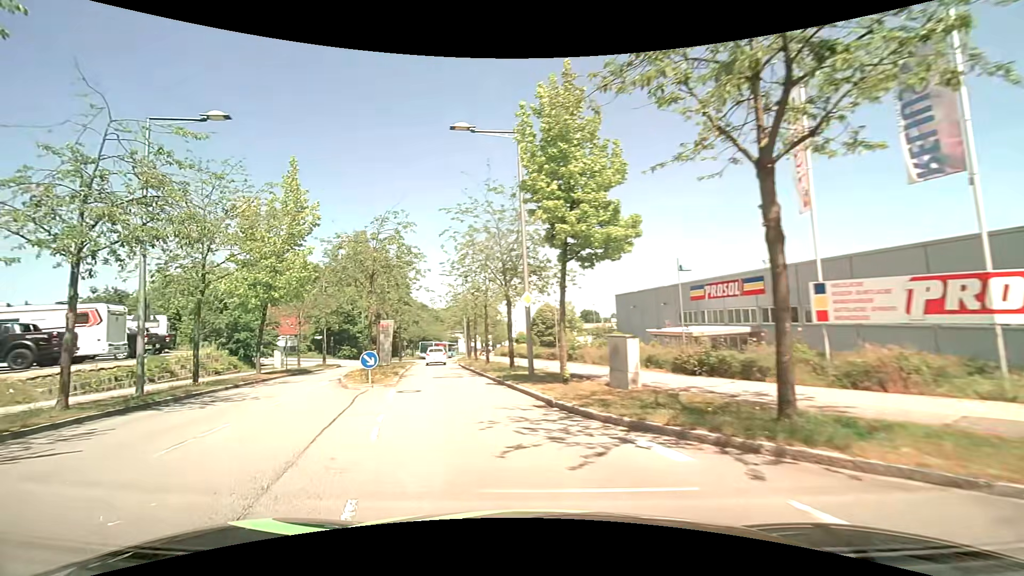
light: Day
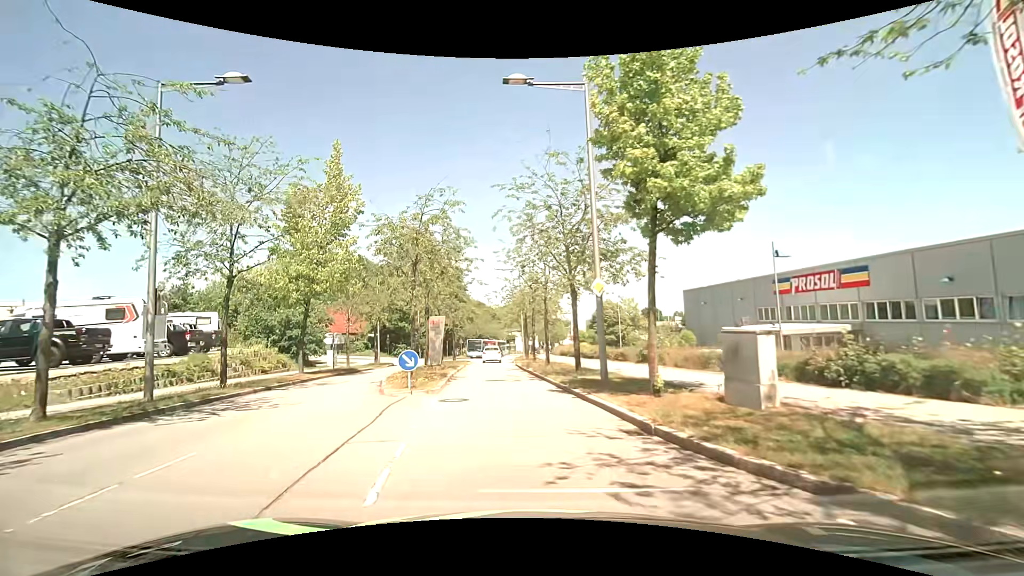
(-0.2, +3.2) m; -8°
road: residential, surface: asphalt
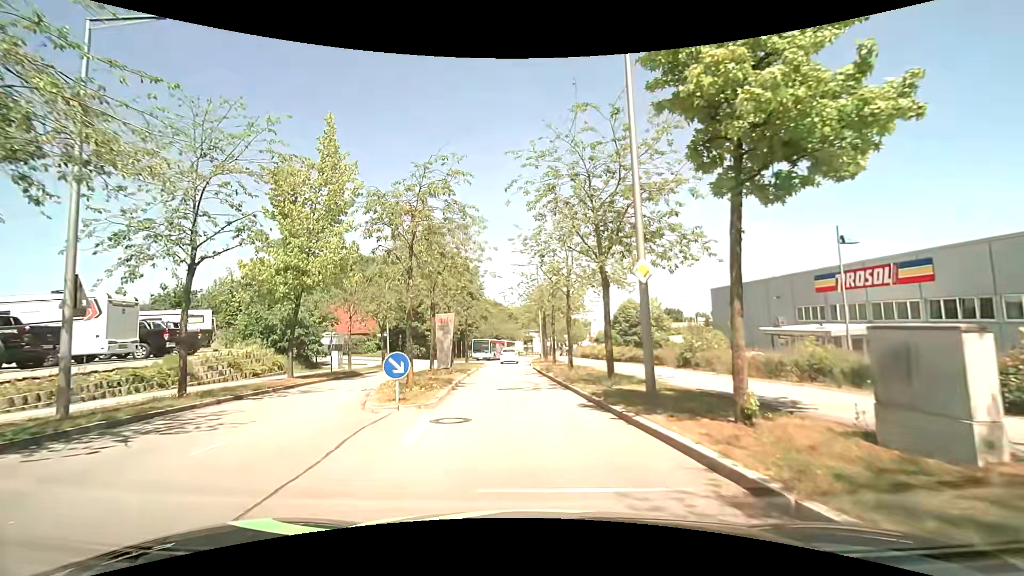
(0.0, +3.3) m; 0°
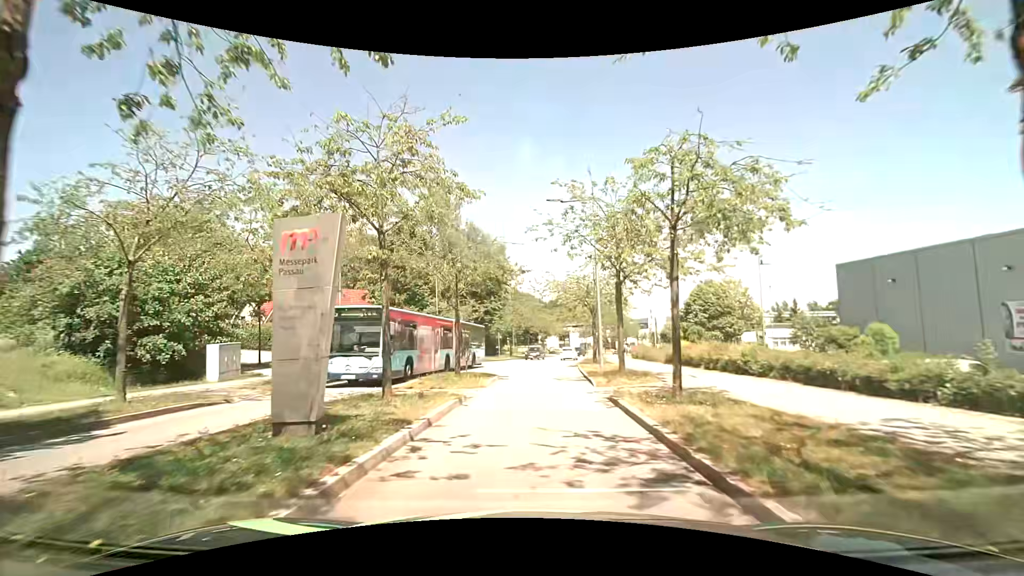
(-1.2, +20.1) m; -4°
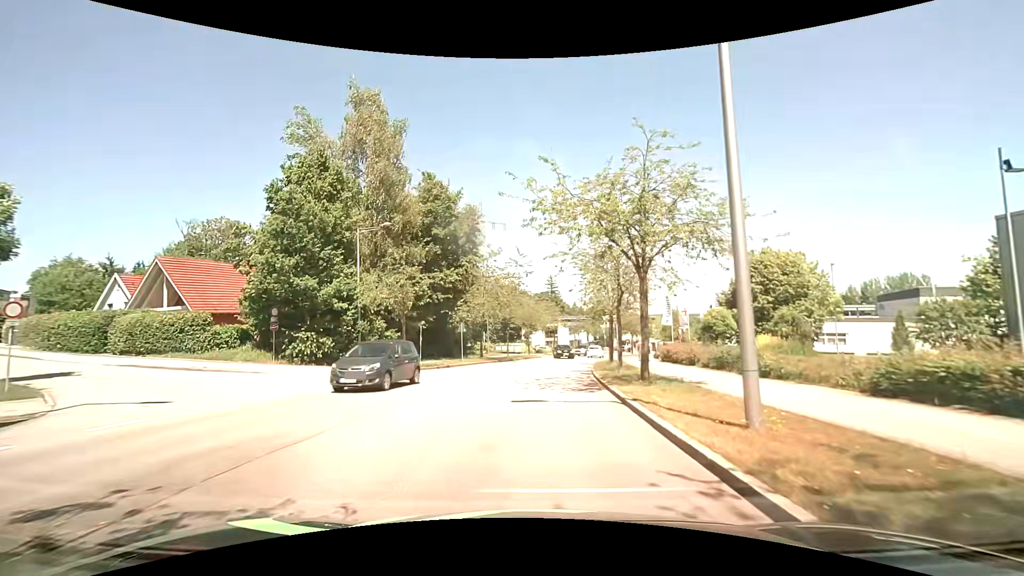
(+0.3, +19.2) m; +2°
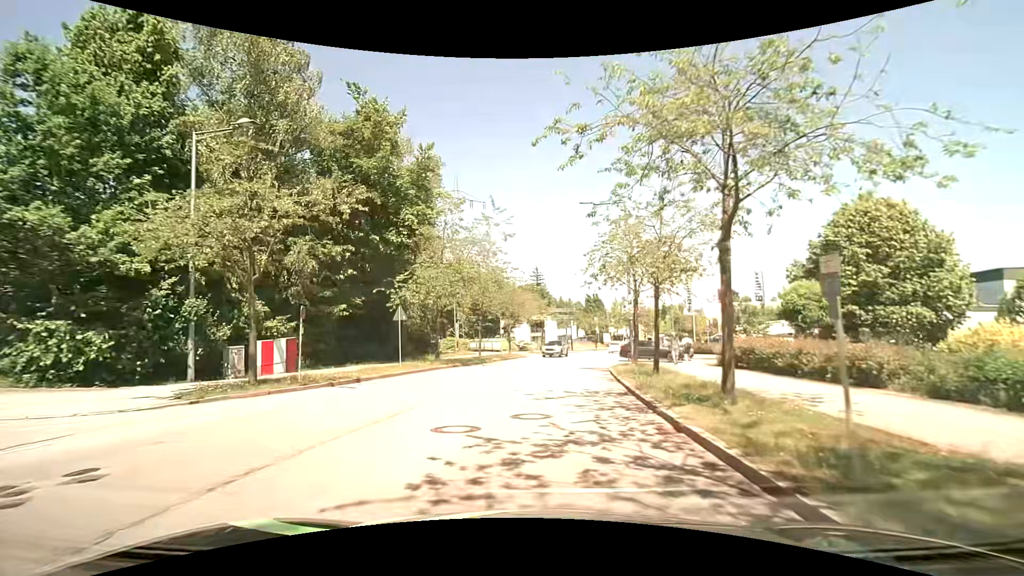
(+0.1, +14.3) m; +1°
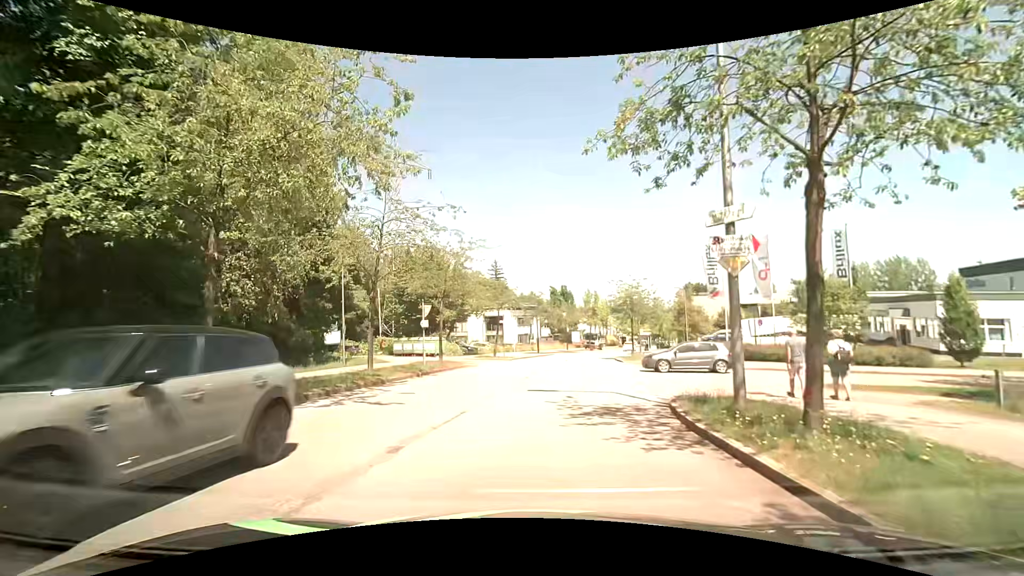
(+0.6, +17.5) m; +5°
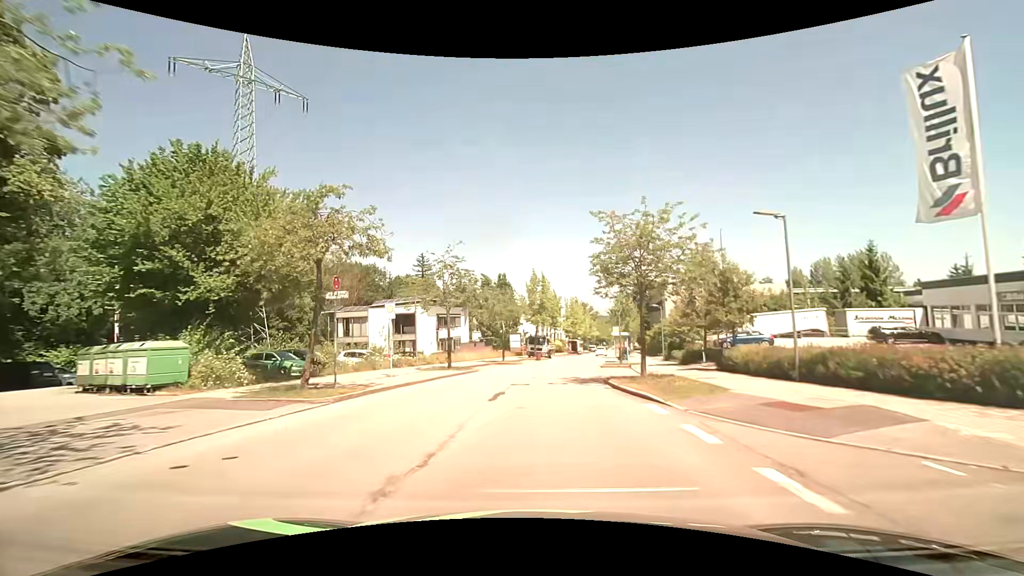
(+1.6, +24.2) m; +7°
(0, +10) (+1, +20) (+2, +30) (+3, +40) (+5, +50) (+7, +60) (+9, +69) (+11, +79) (+13, +89) (+15, +99) m
